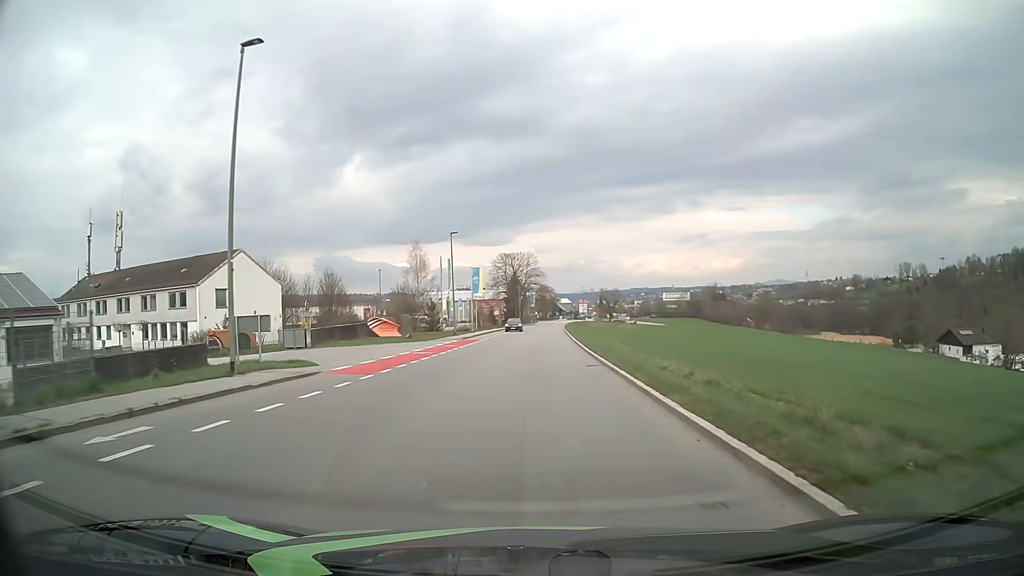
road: tertiary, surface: asphalt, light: Day
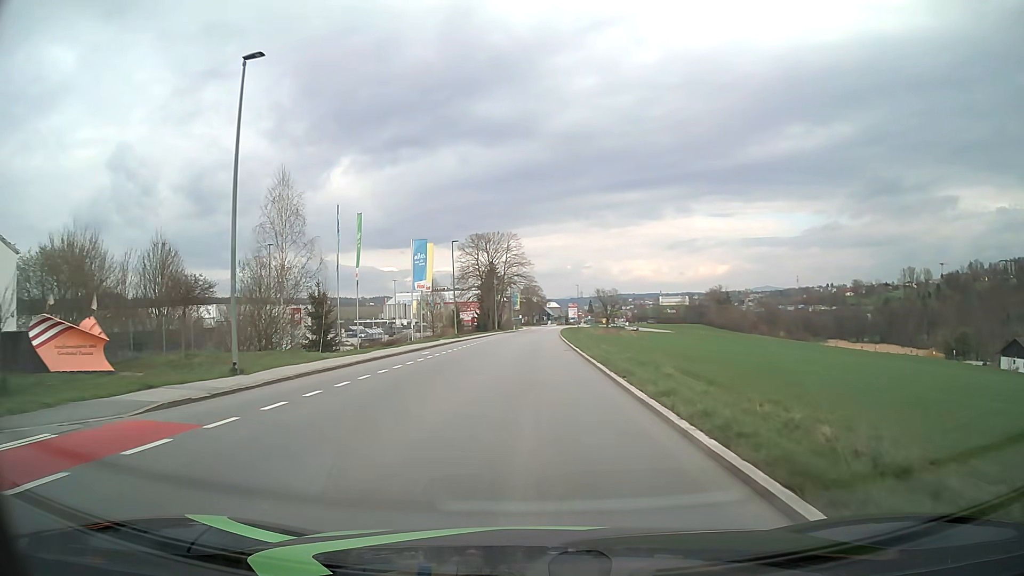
(+0.6, +37.6) m; +1°
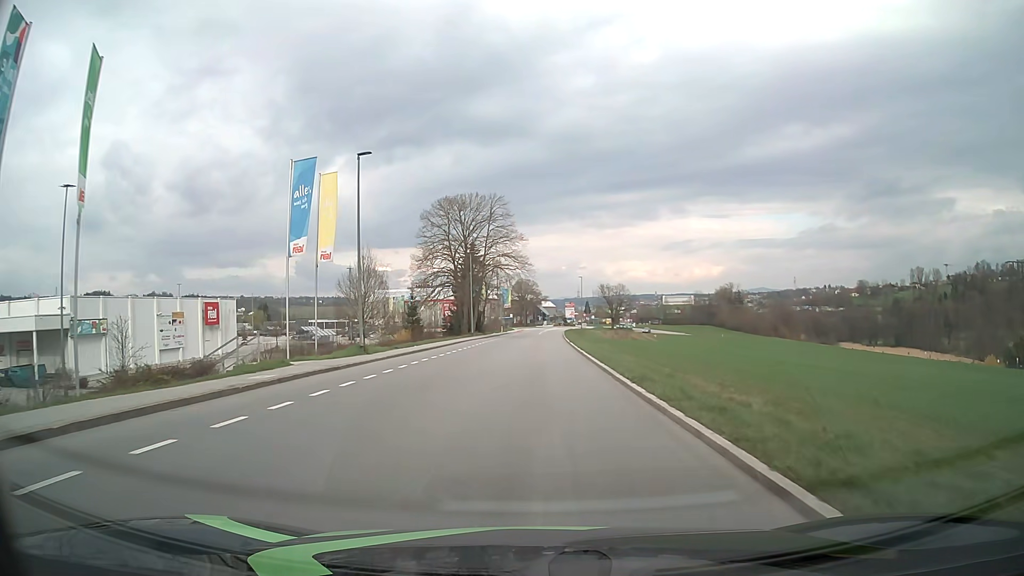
(0.0, +30.1) m; 0°
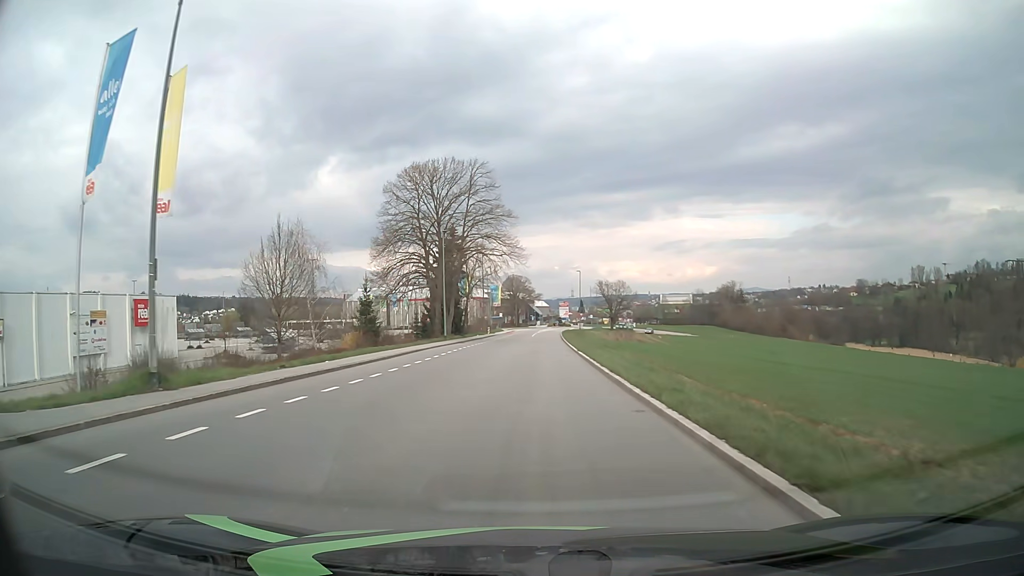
(+0.1, +15.2) m; +1°
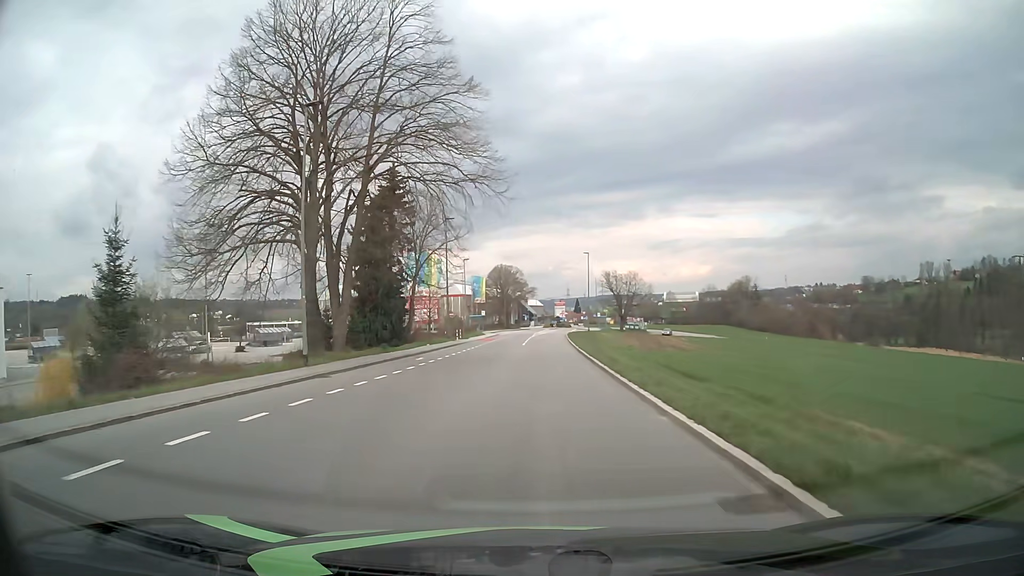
(+0.1, +30.4) m; 0°
(0, +10) (0, +20) (0, +30) (+1, +40) (+1, +50) (+1, +60) (+2, +70) (+2, +80) (+3, +90) (+4, +100) m
